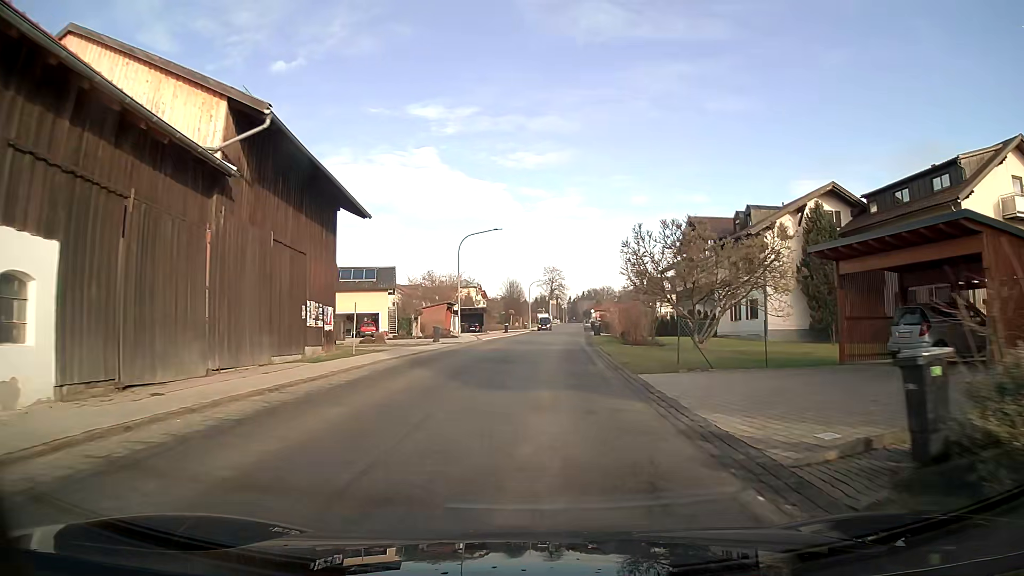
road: tertiary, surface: asphalt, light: Day
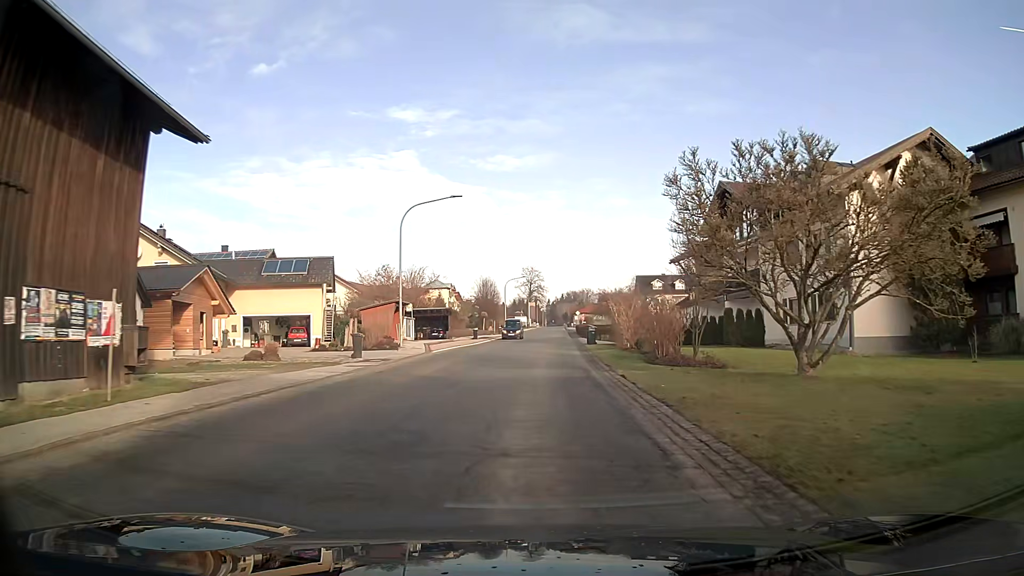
(+0.2, +13.6) m; +2°
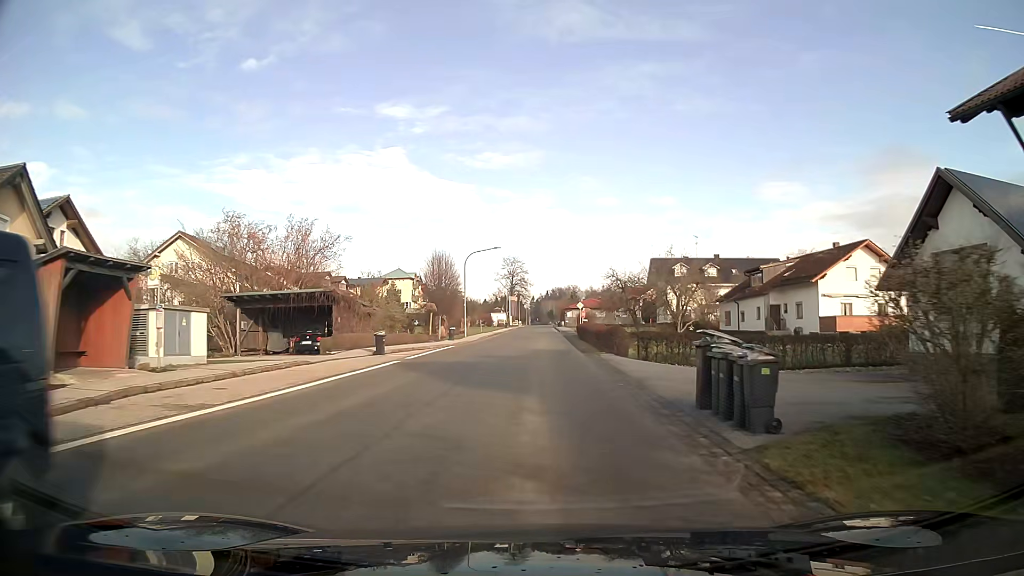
(+0.4, +32.9) m; +1°
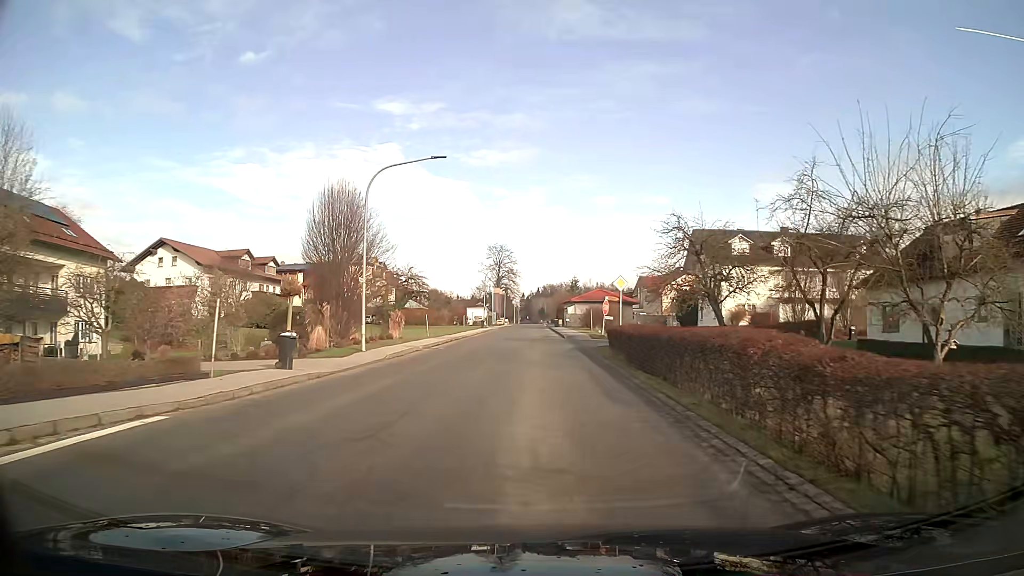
(+0.3, +30.9) m; +1°
(0, +10) (0, +20) (+1, +30) (+8, +37) (+17, +39) (+27, +42) (+37, +45) (+46, +48) (+55, +52) (+65, +55) m
